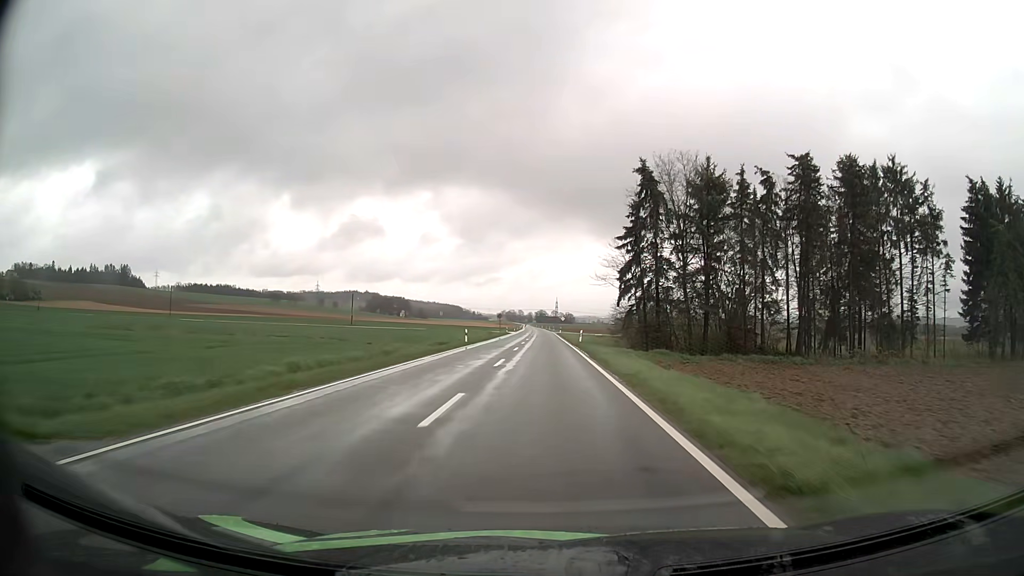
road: tertiary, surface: asphalt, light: Day
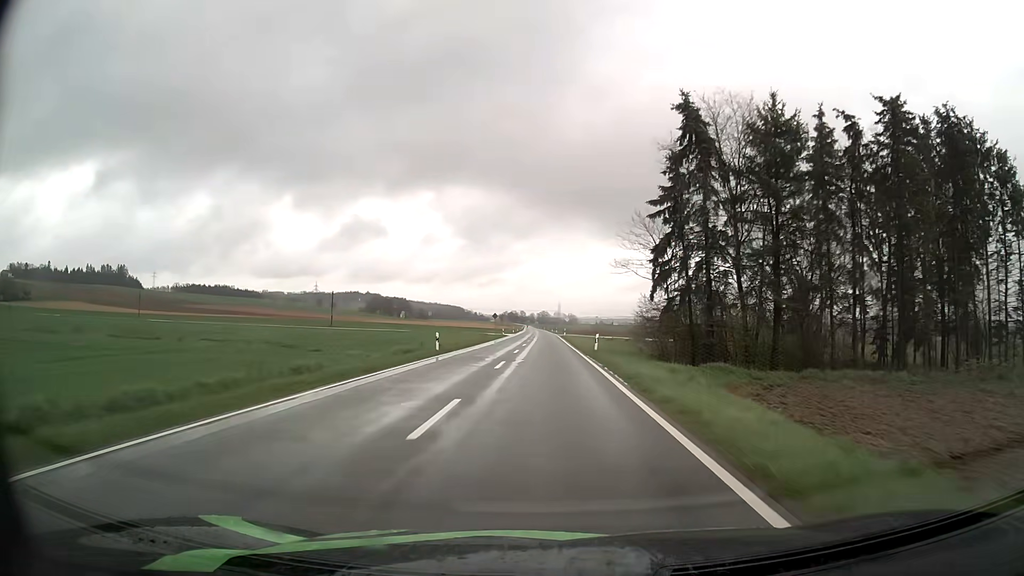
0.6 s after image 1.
(0.0, +13.3) m; 0°
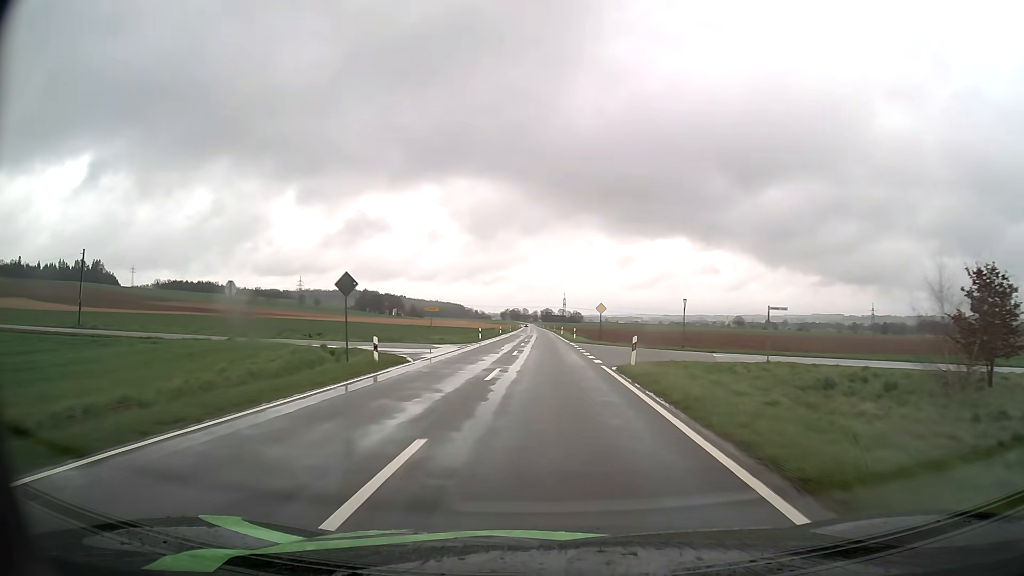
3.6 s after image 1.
(-0.3, +66.7) m; 0°
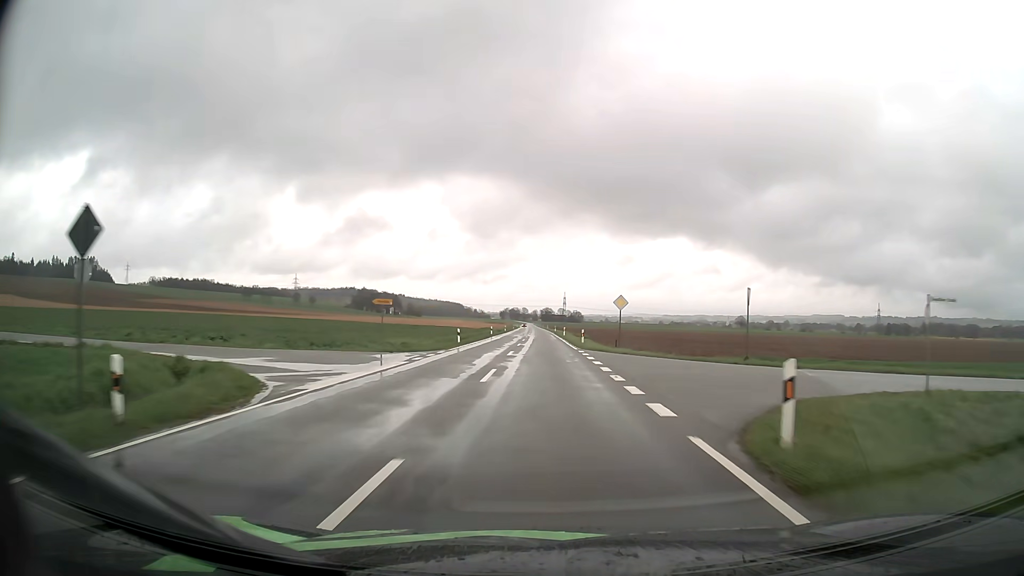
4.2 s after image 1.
(0.0, +13.5) m; 0°
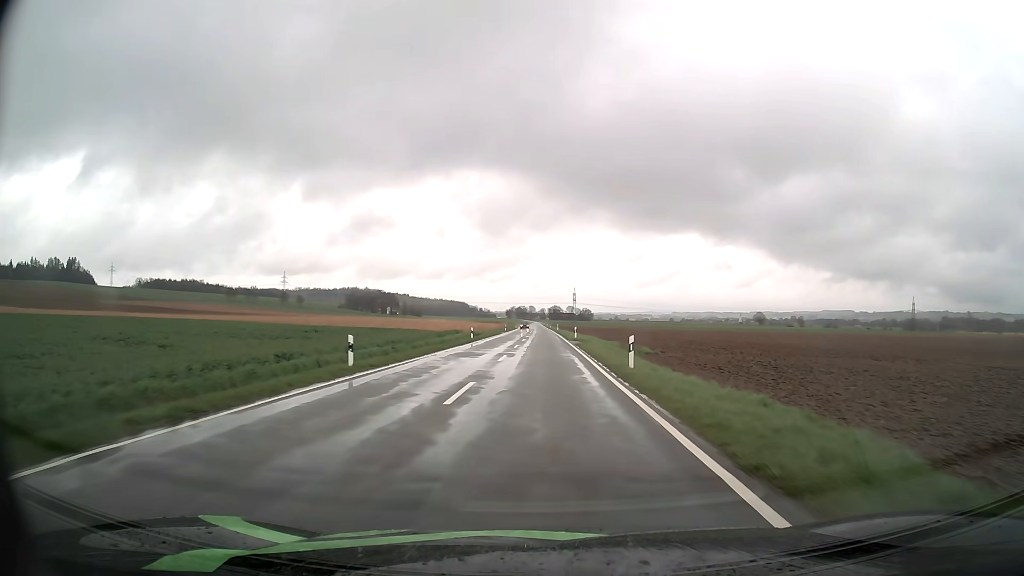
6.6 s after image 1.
(-0.2, +54.4) m; -1°
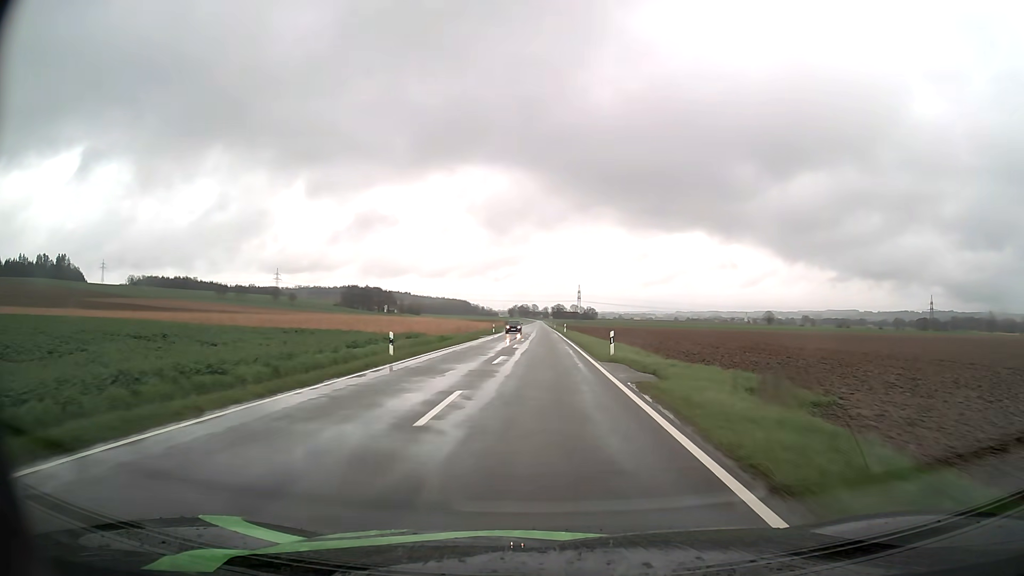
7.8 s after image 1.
(-0.1, +27.2) m; 0°
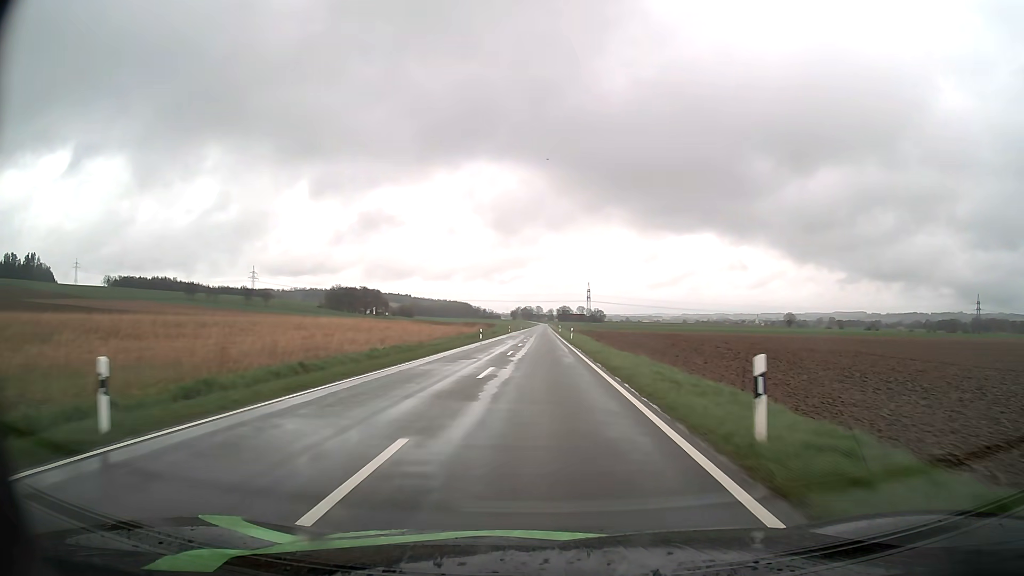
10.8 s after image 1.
(-0.4, +67.1) m; -1°
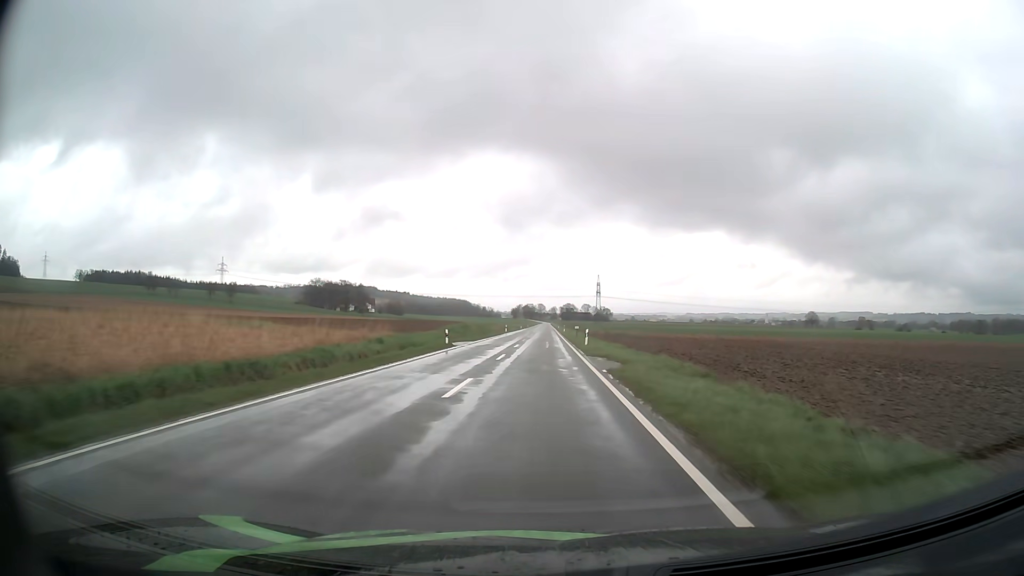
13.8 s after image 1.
(0.0, +66.9) m; 0°
(0, +10) (0, +20) (0, +30) (0, +40) (0, +50) (0, +60) (0, +70) (0, +80) (0, +90) (0, +100) m
